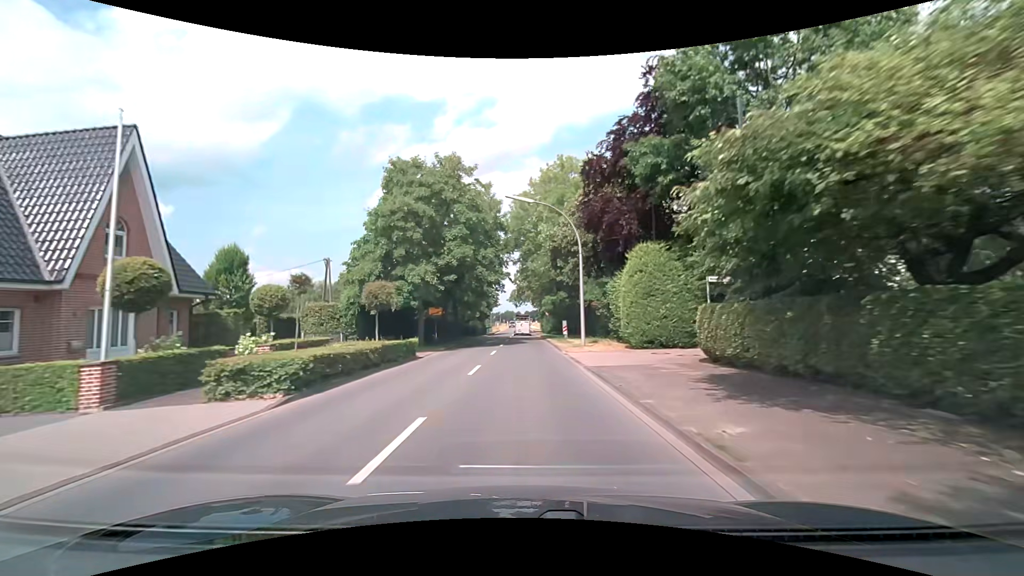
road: secondary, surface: asphalt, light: Day
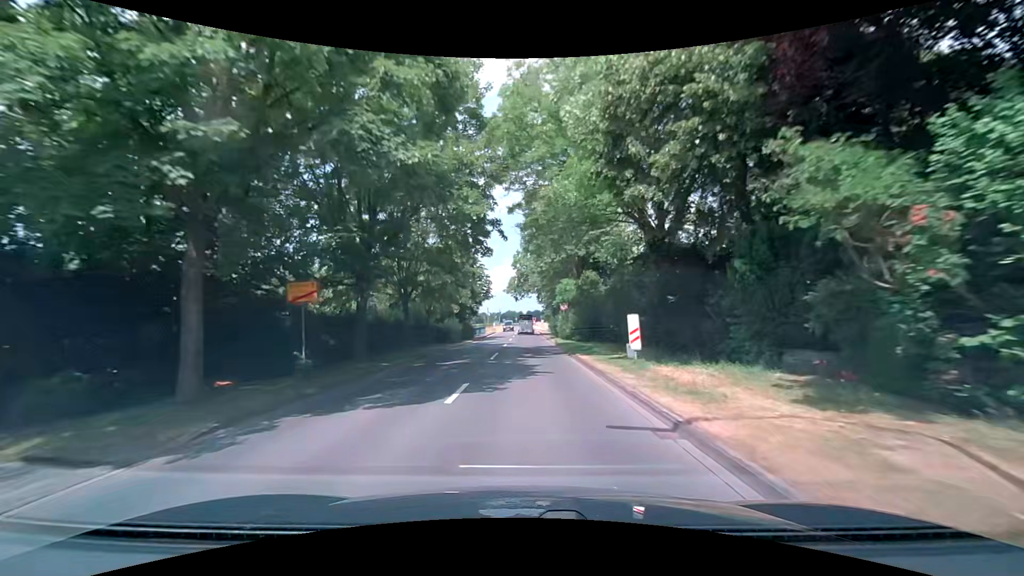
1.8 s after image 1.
(-0.1, +22.9) m; 0°
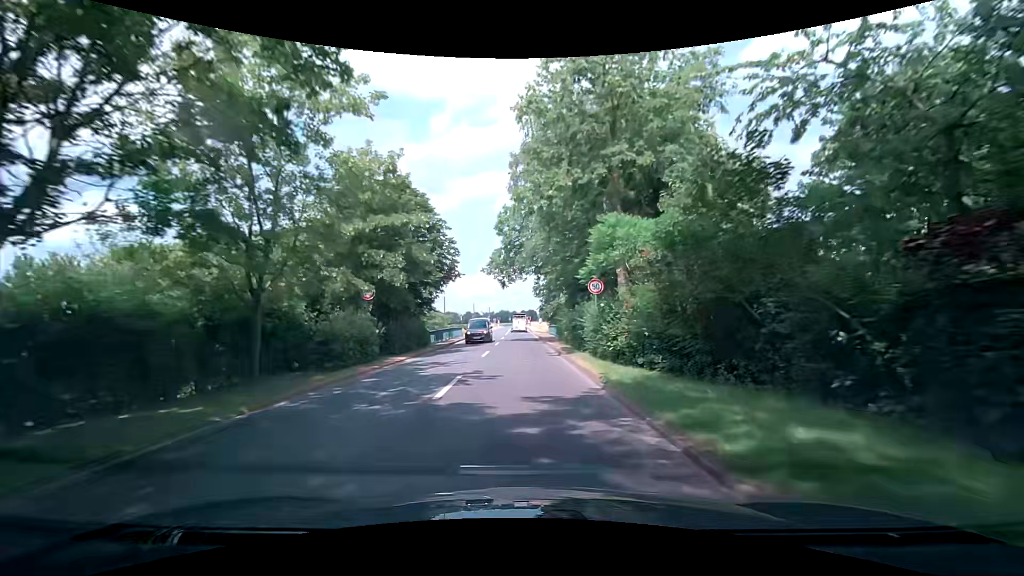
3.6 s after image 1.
(+0.2, +22.7) m; +1°
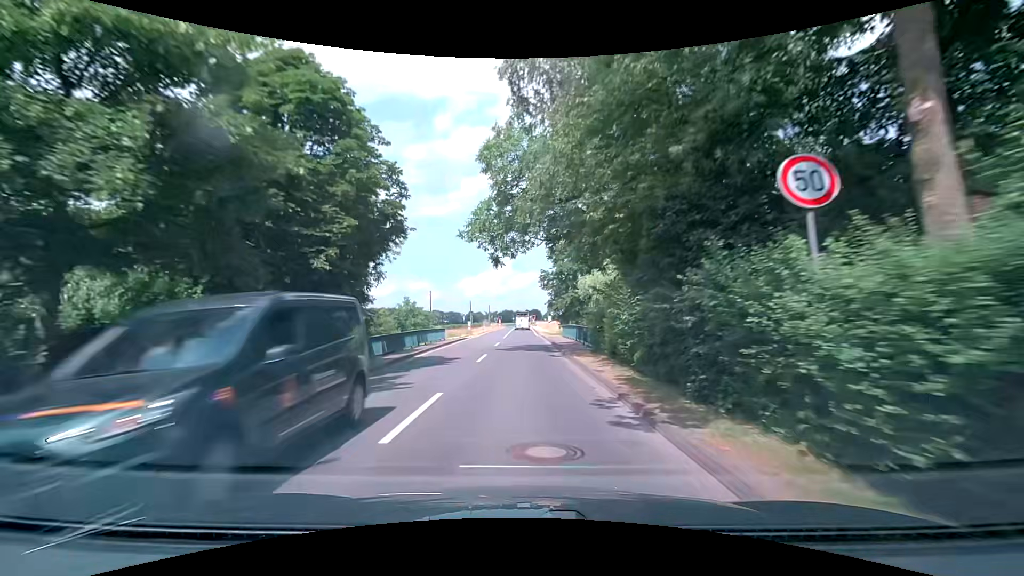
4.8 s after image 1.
(-0.1, +15.3) m; 0°
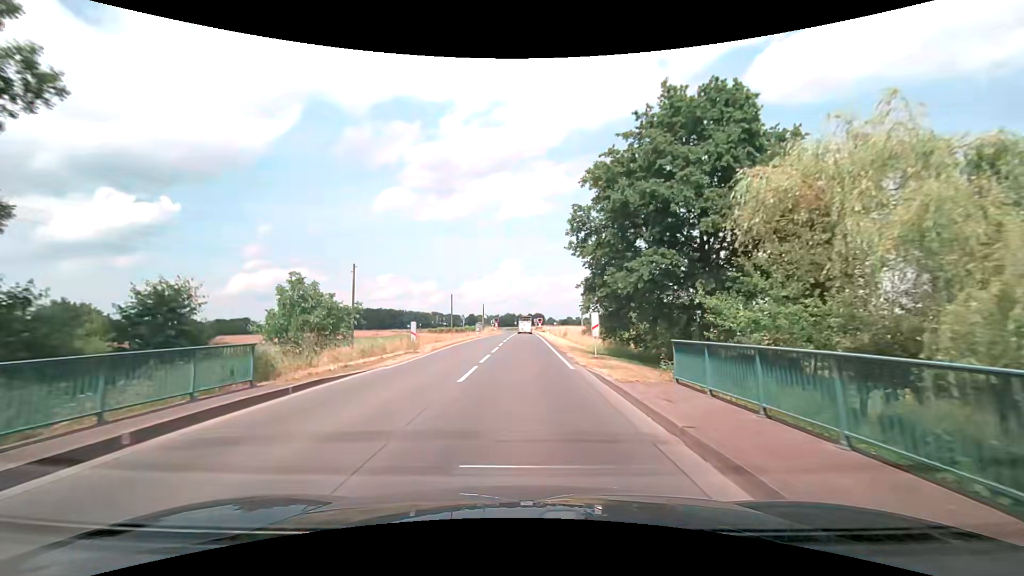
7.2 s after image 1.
(-0.5, +30.9) m; -1°
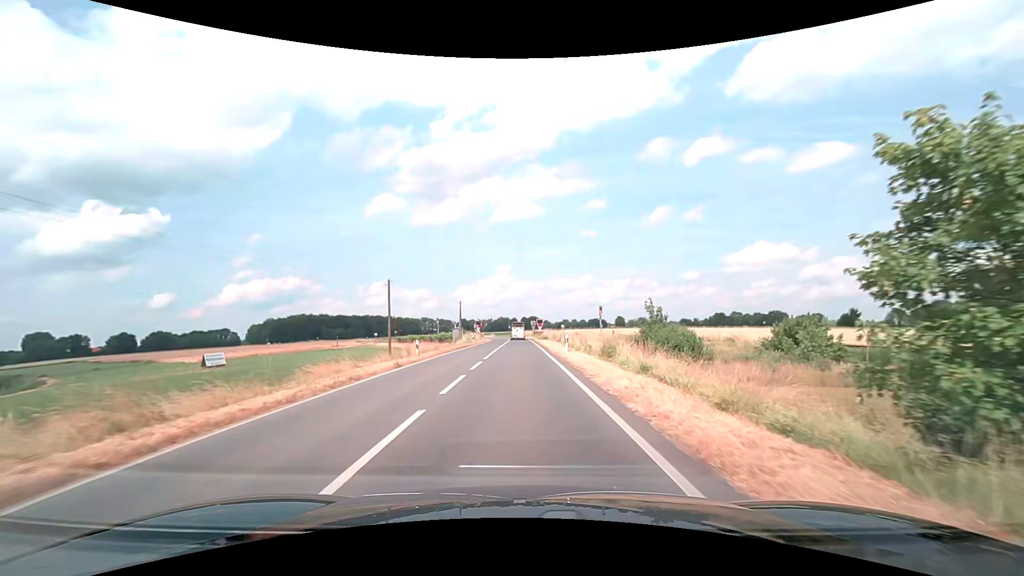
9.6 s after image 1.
(+0.1, +30.9) m; +1°
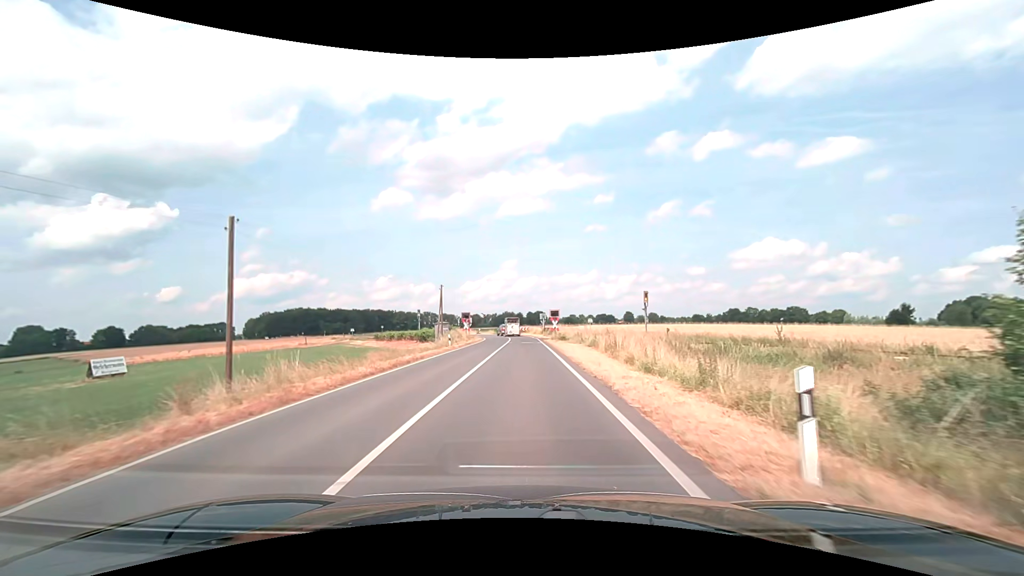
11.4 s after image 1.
(-0.2, +23.1) m; -1°
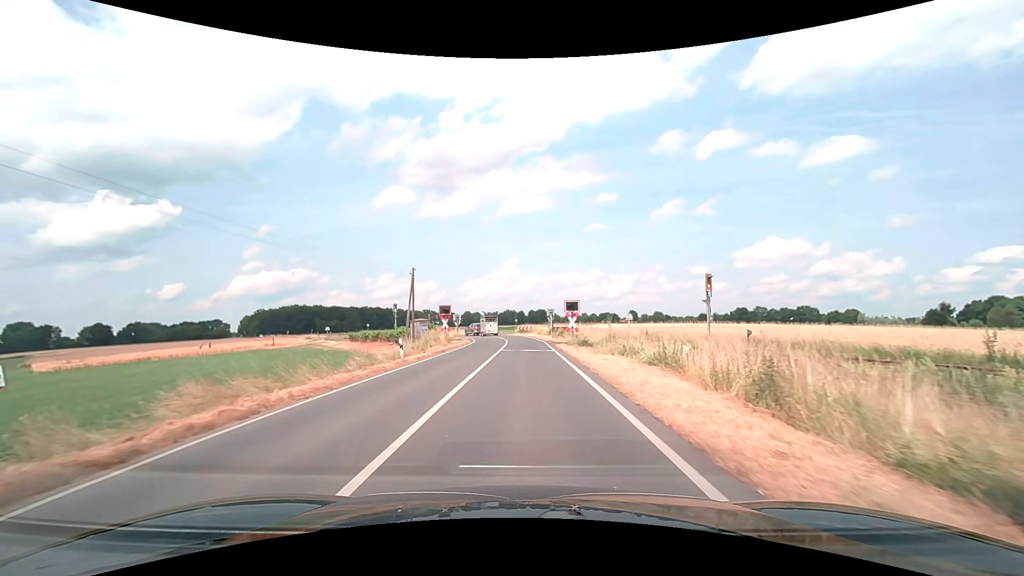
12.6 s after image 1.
(-0.1, +15.4) m; 0°
(0, +10) (0, +20) (0, +30) (0, +40) (0, +50) (-2, +60) (-5, +69) (-9, +78) (-14, +87) (-20, +95) m
